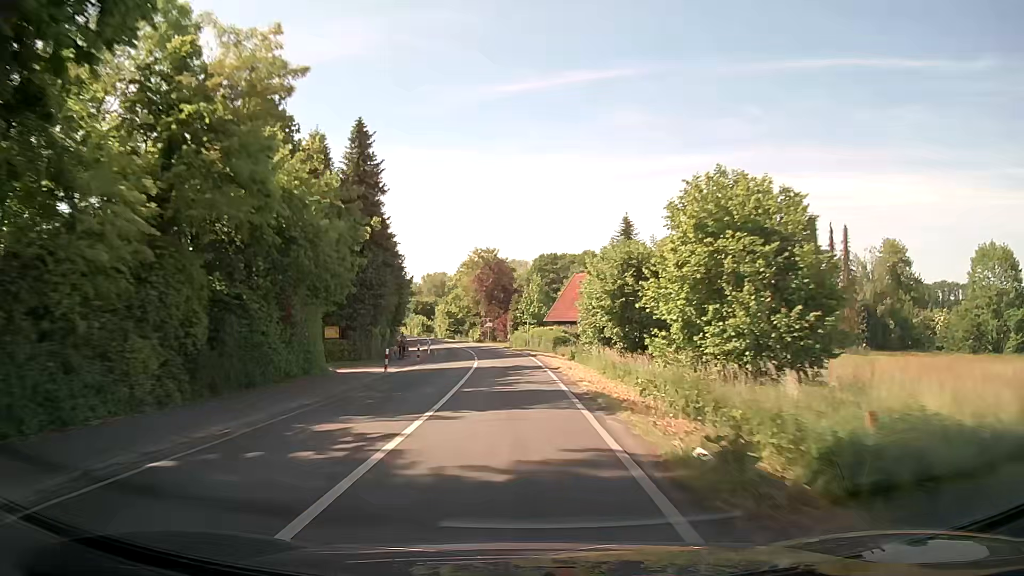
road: secondary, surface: asphalt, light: Day
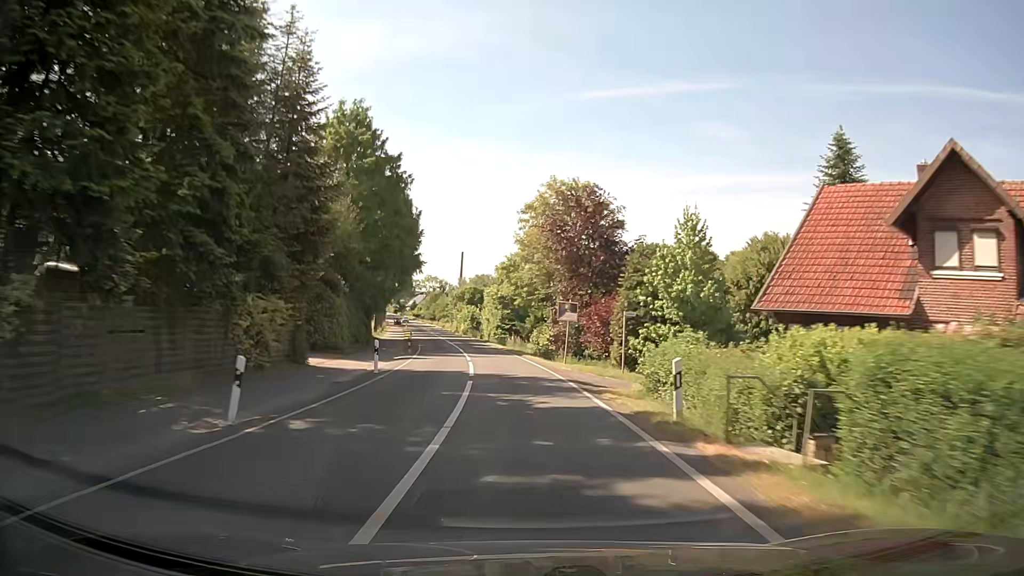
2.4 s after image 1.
(-2.6, +46.5) m; -6°
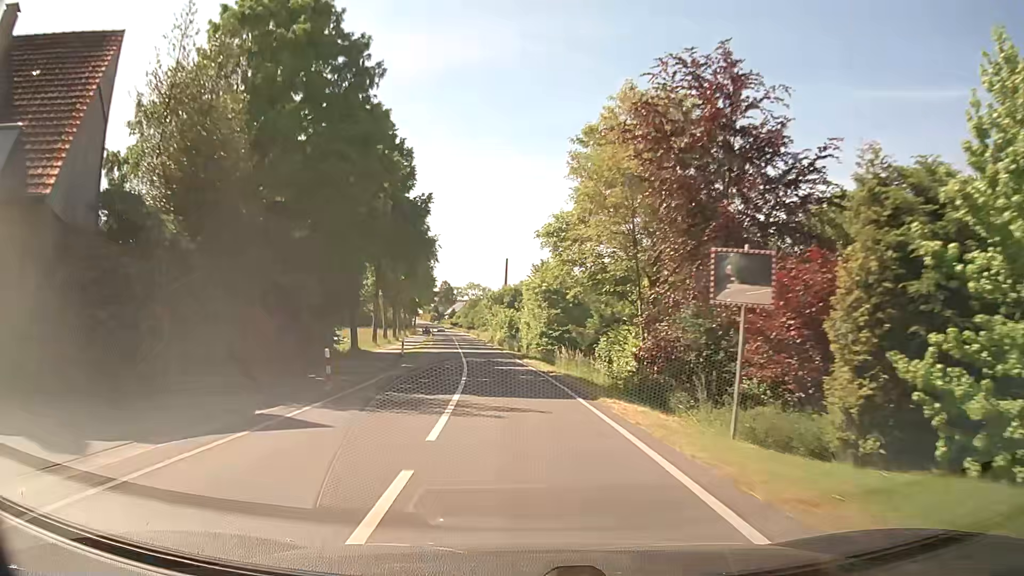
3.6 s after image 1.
(-0.8, +22.5) m; -4°
(0, +10) (-1, +20) (-1, +30) (-2, +40) (-4, +50) (-5, +60) (-6, +70) (-7, +80) (-8, +90) (-10, +99) m
